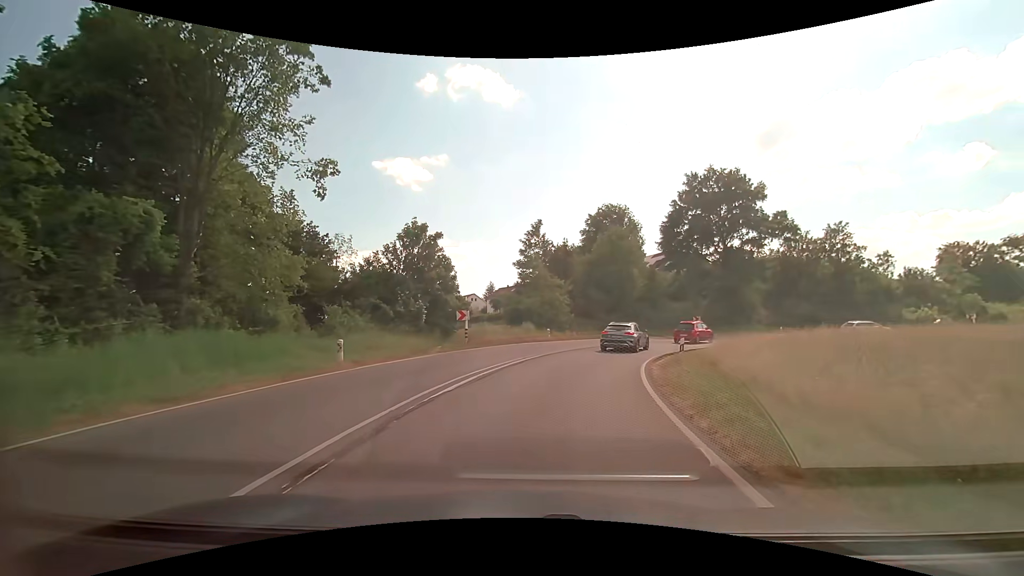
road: secondary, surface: asphalt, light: Day
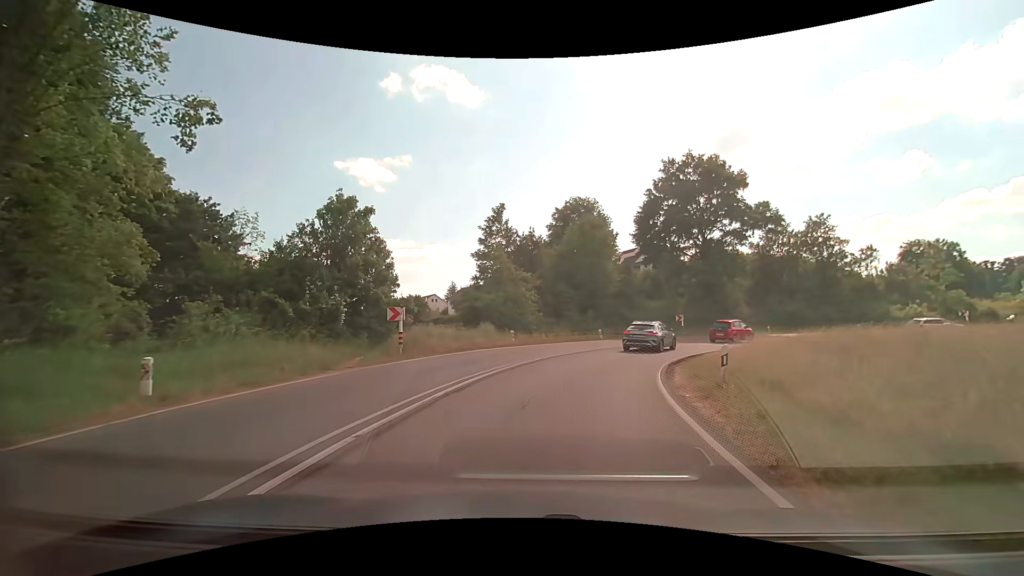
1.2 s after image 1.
(+0.2, +6.8) m; +4°
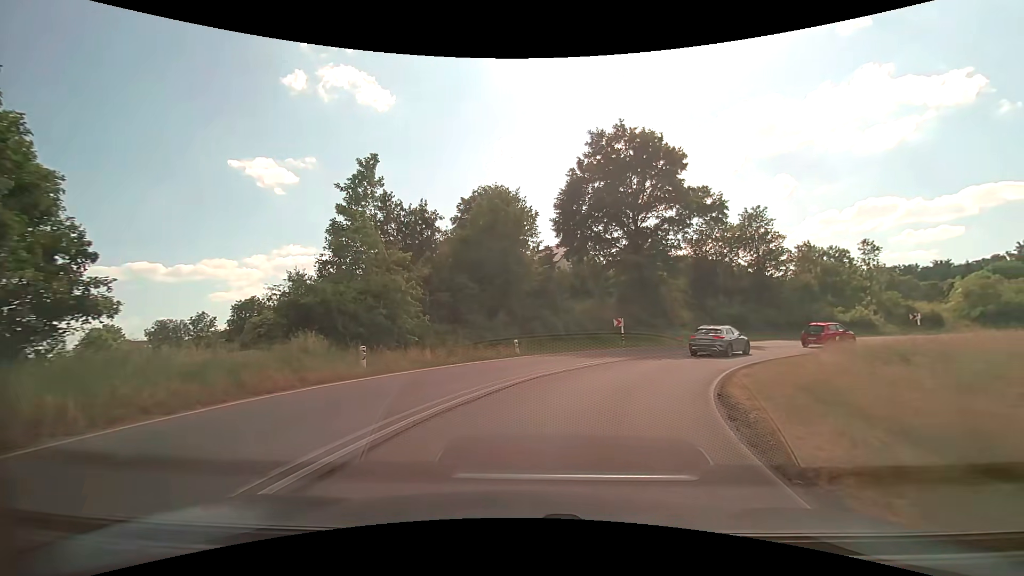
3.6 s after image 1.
(+1.1, +13.0) m; +11°
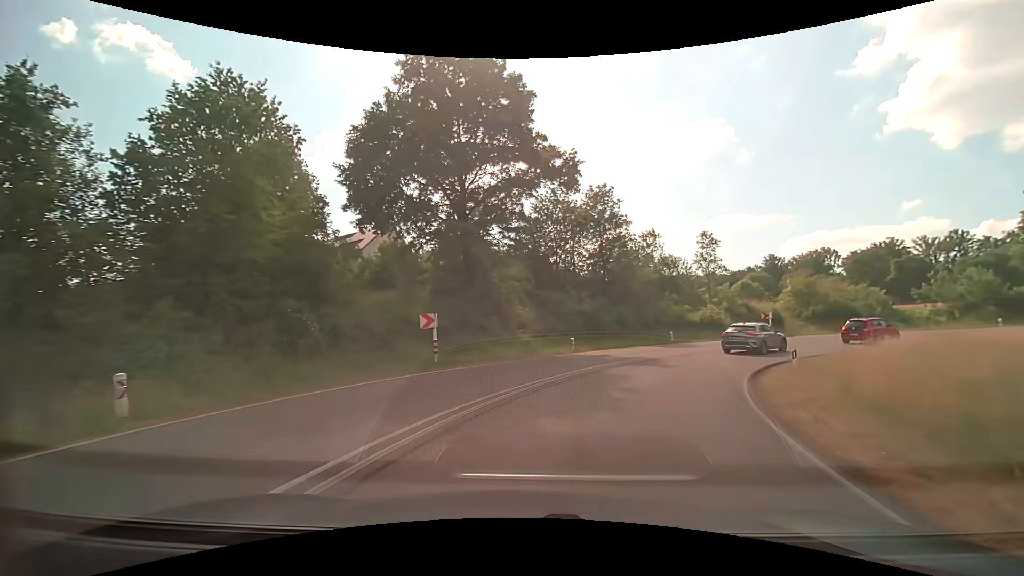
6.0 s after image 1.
(+2.3, +15.3) m; +20°
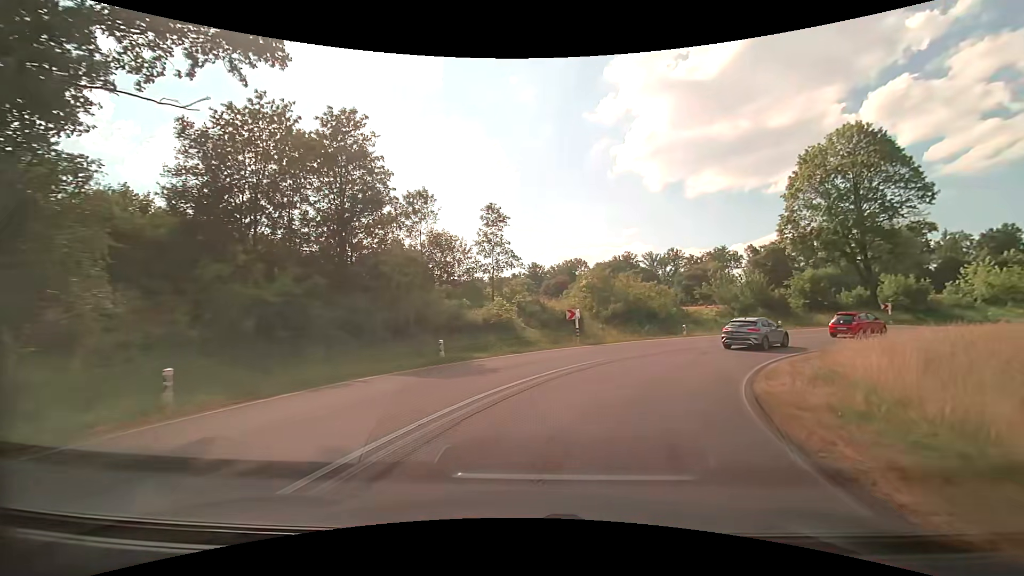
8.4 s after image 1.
(+3.6, +16.2) m; +26°
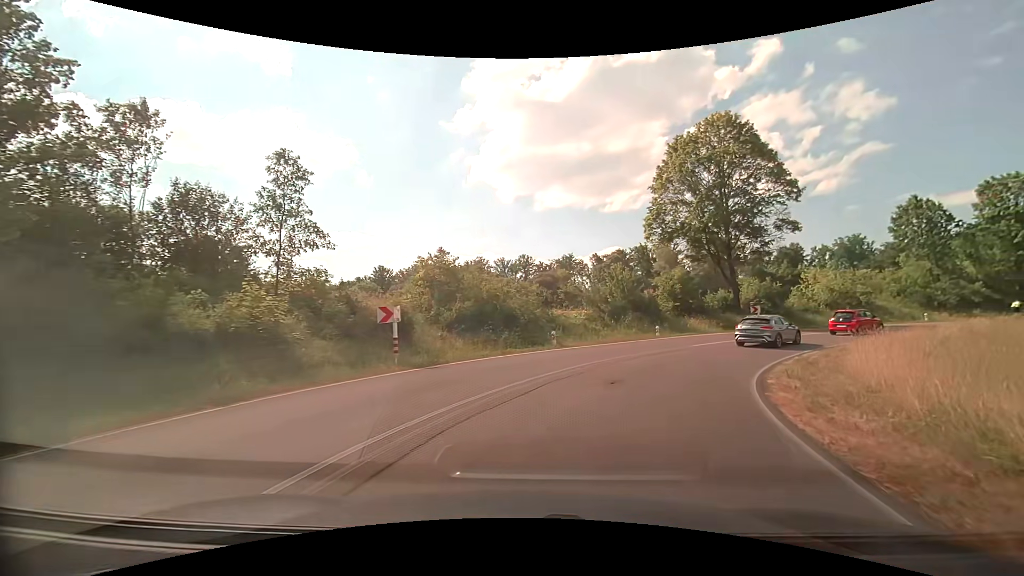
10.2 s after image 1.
(+1.6, +10.9) m; +16°
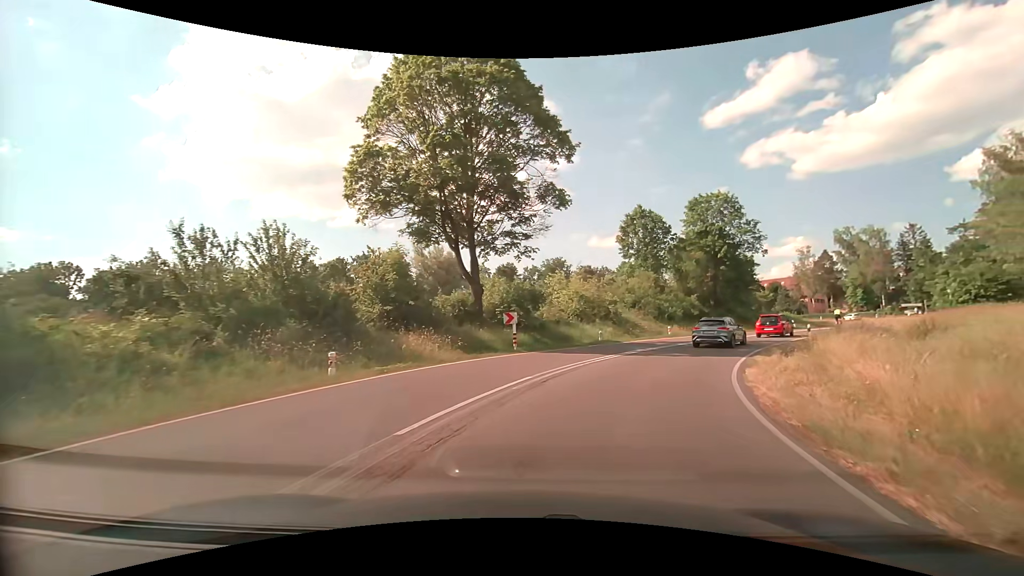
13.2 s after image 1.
(+5.3, +18.3) m; +31°
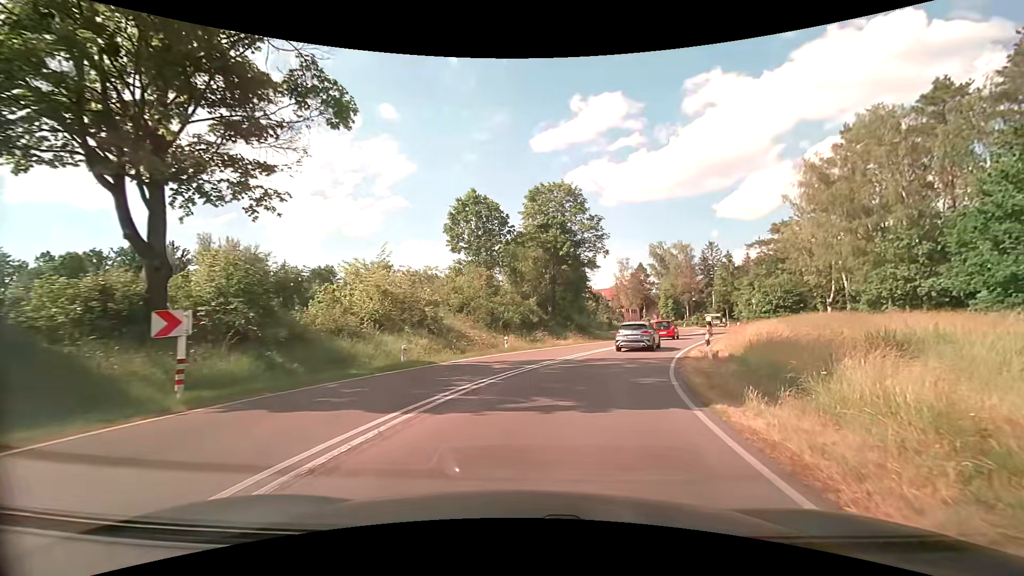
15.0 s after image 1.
(+2.2, +12.2) m; +20°
(+1, +10) (+3, +20) (+7, +29) (+11, +38) (+15, +47) (+19, +56) (+23, +65) (+27, +75) (+30, +84) (+31, +94) m
